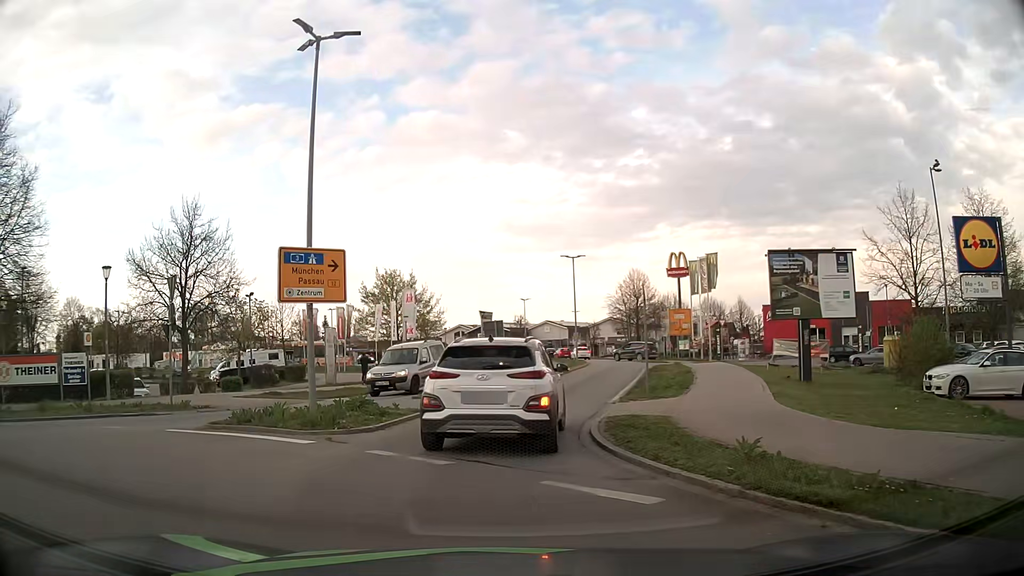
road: tertiary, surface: asphalt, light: Day
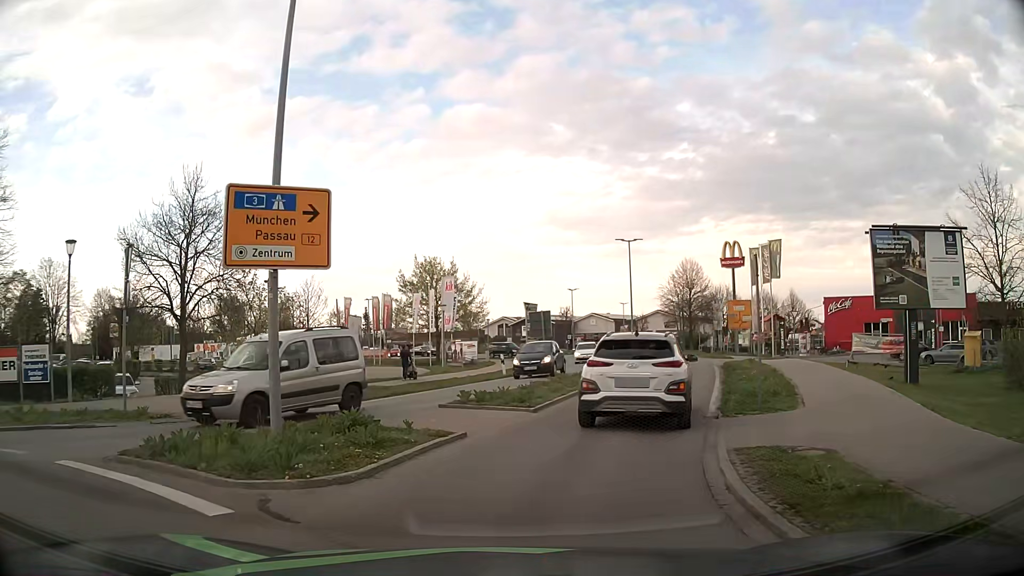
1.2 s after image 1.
(-0.2, +5.0) m; -3°
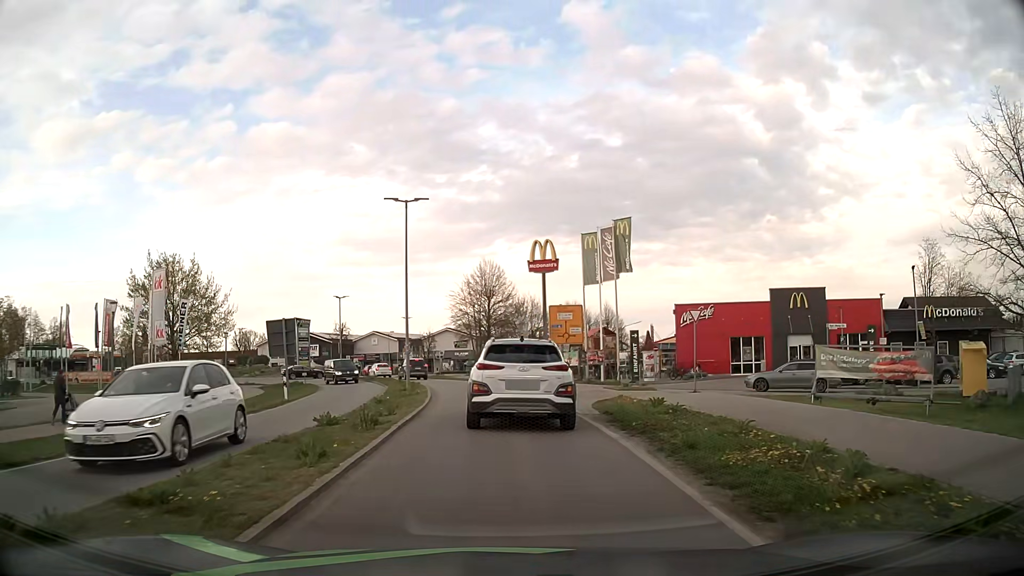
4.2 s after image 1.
(+3.2, +18.0) m; +18°
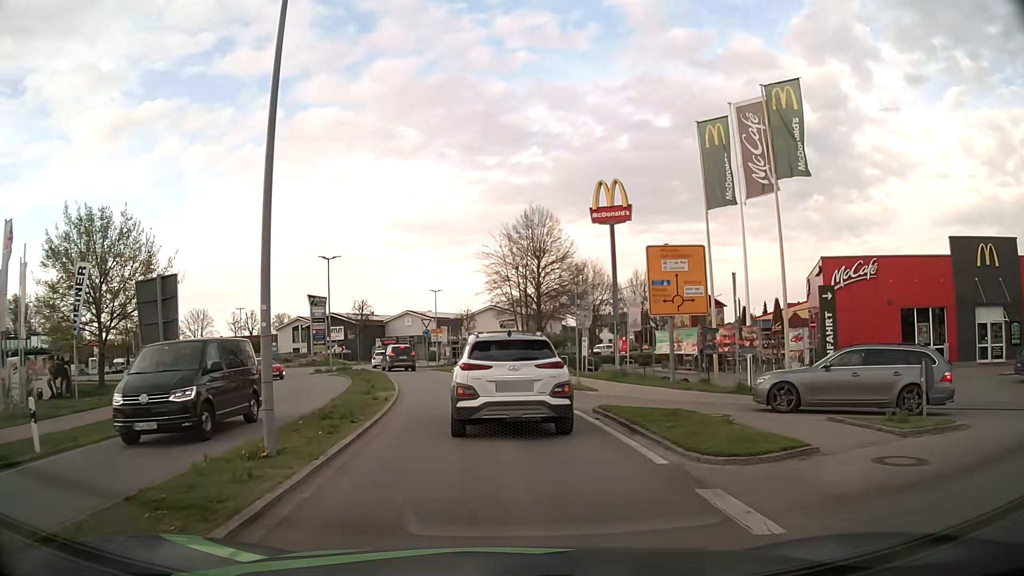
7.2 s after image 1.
(-0.5, +19.7) m; -5°
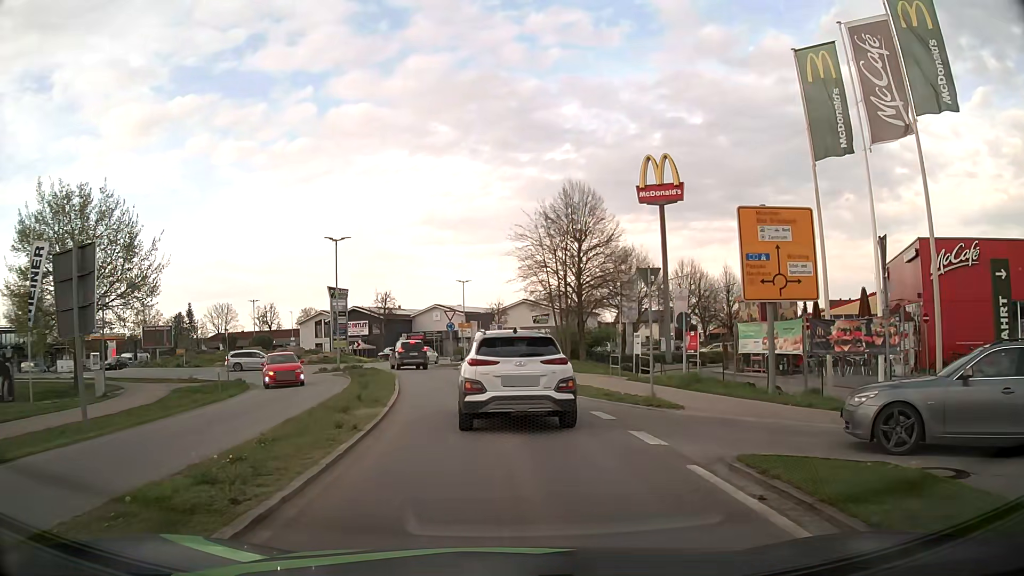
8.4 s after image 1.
(-0.2, +6.7) m; -3°
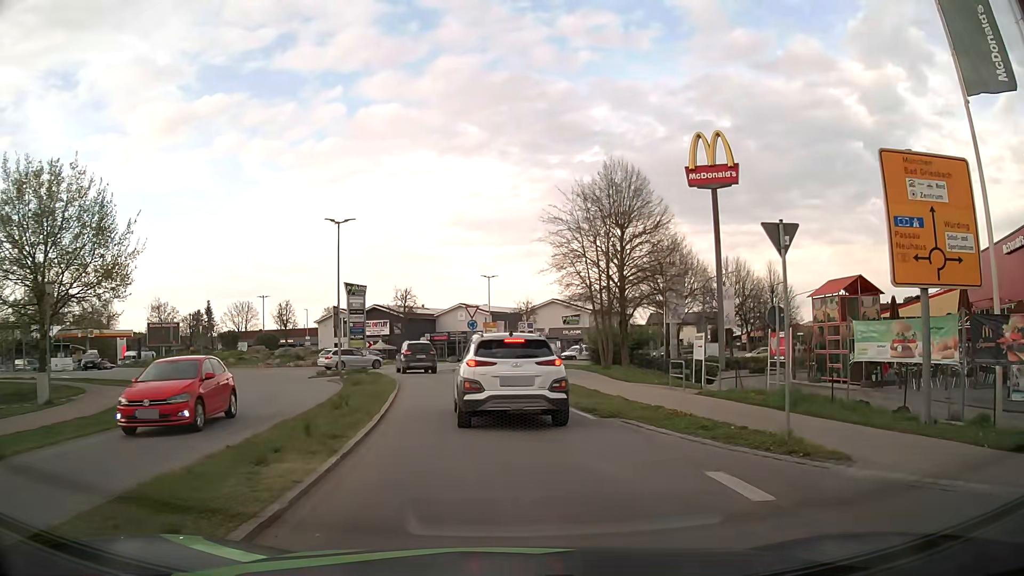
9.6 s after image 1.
(-0.1, +6.2) m; -2°
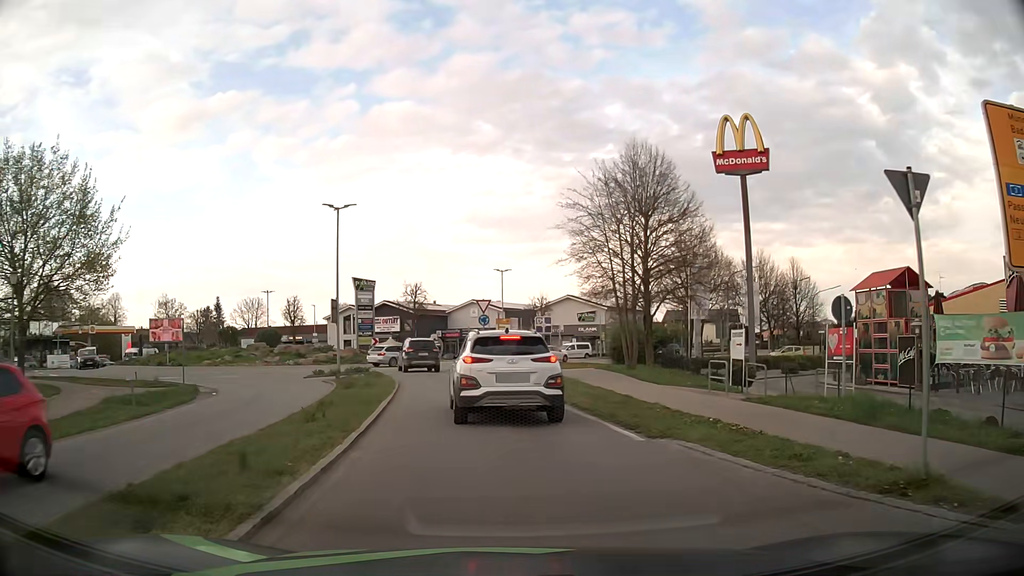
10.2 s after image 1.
(0.0, +3.1) m; -1°
